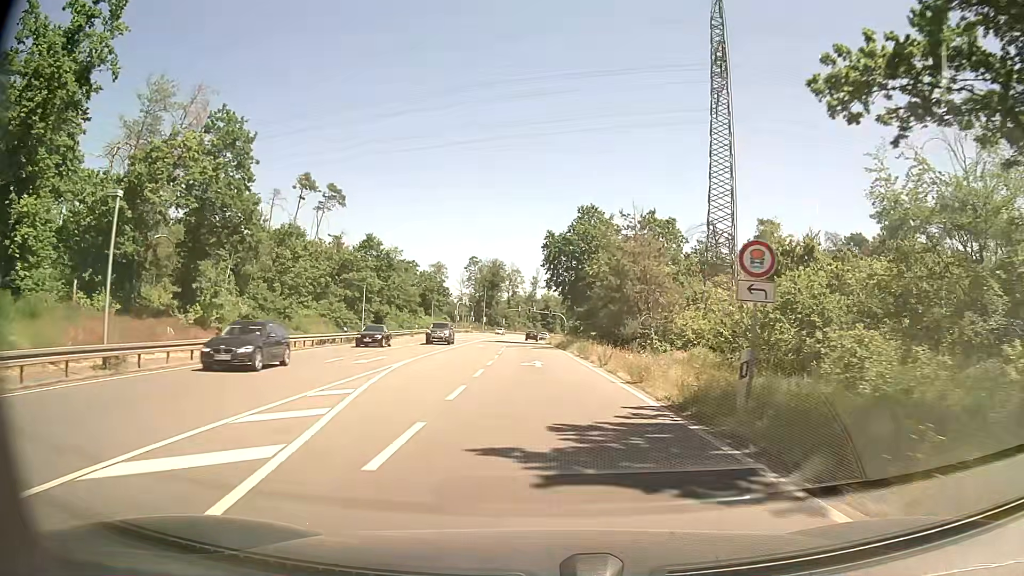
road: primary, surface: asphalt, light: Day
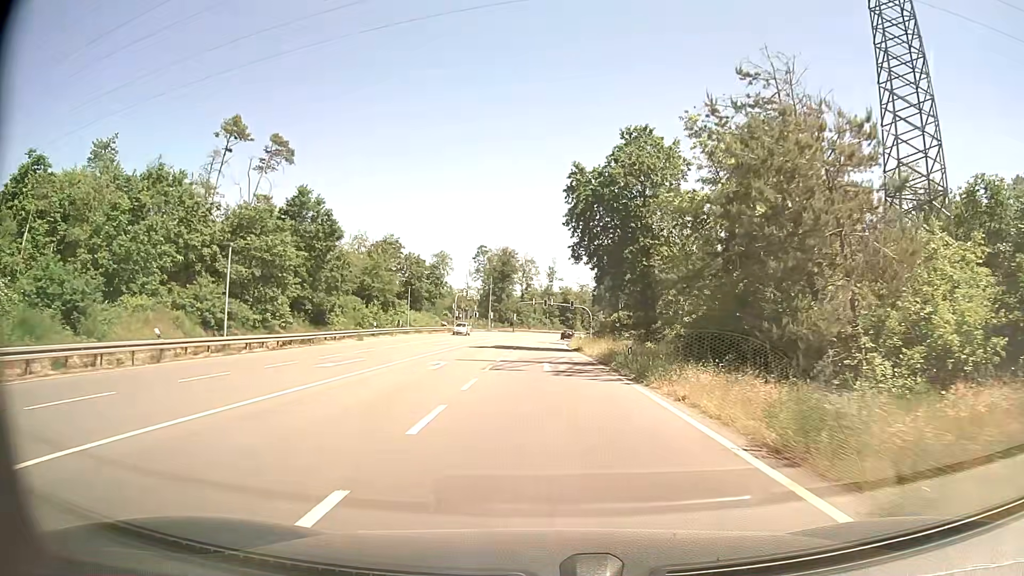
(-0.4, +28.1) m; -1°
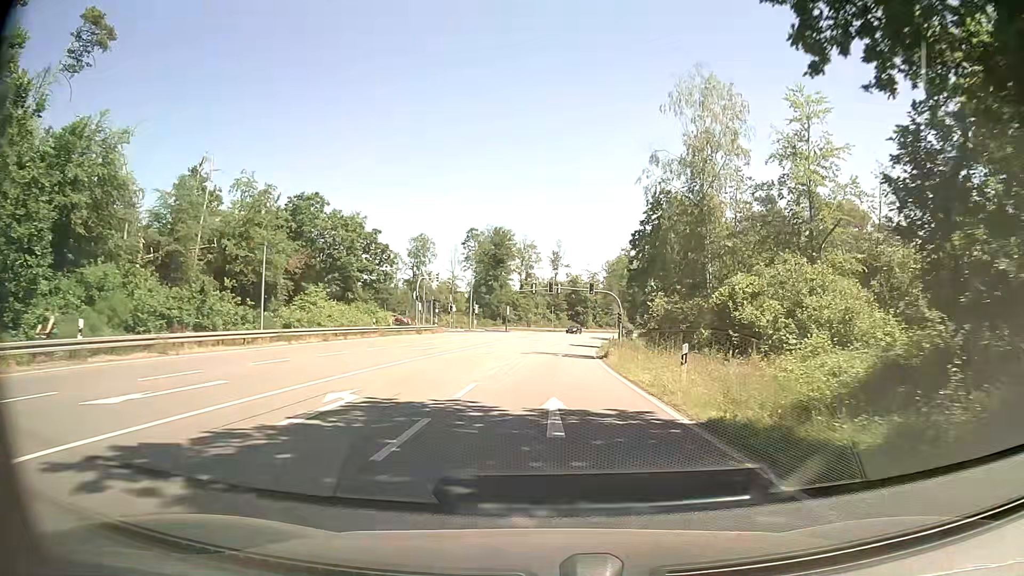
(-0.2, +37.6) m; -1°
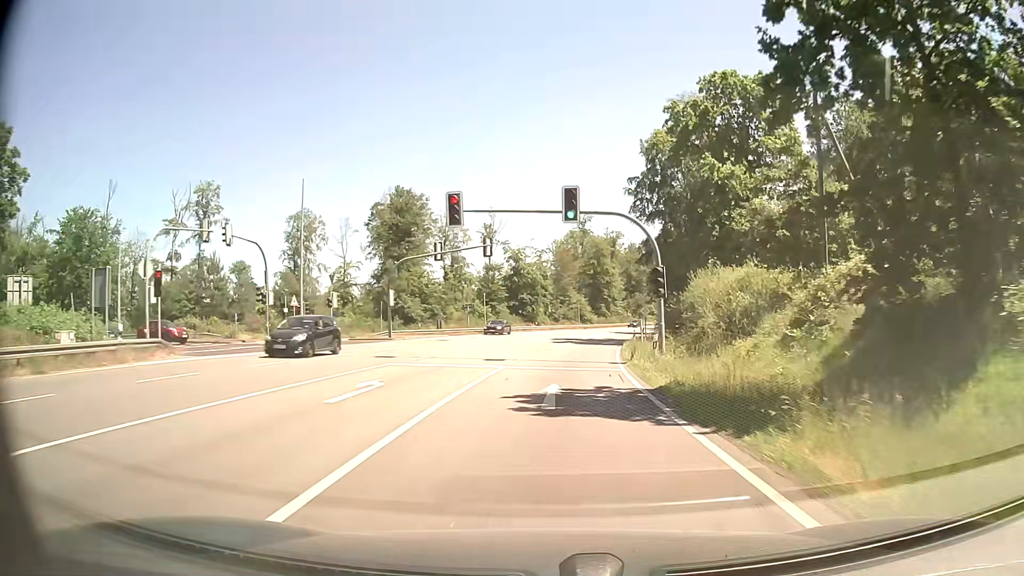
(+1.8, +47.5) m; +5°
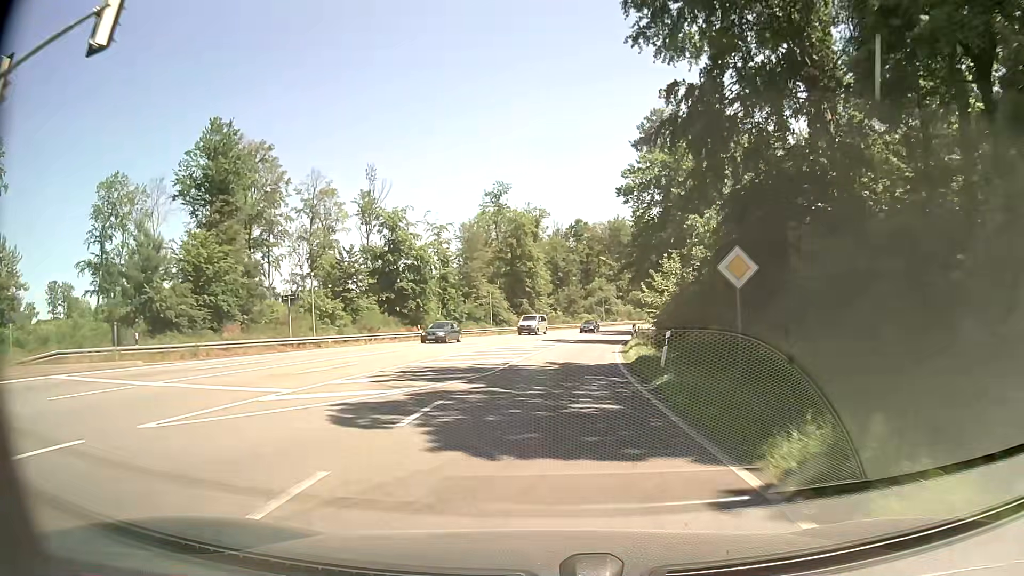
(+2.3, +38.4) m; +7°
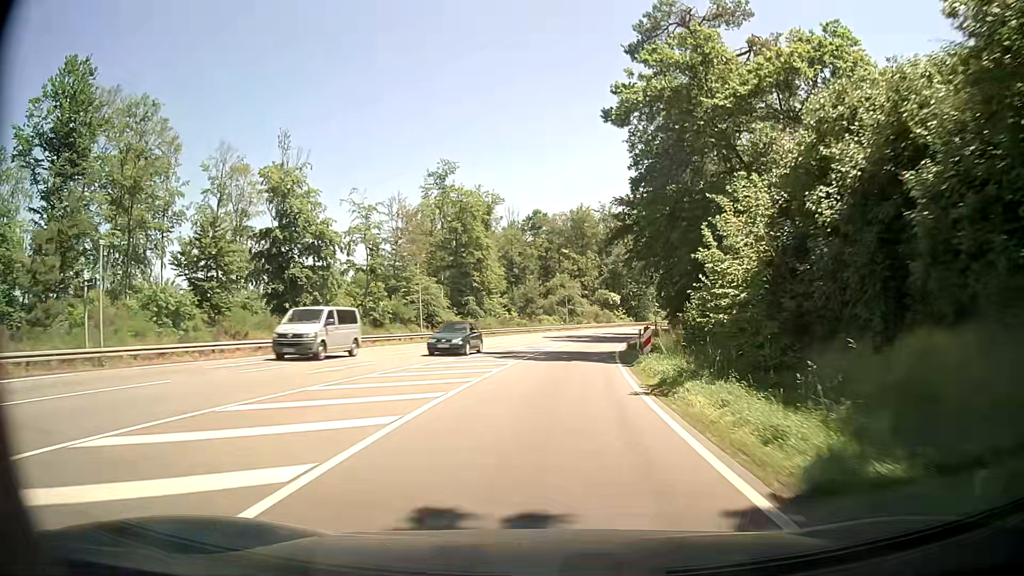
(+0.6, +19.4) m; +4°
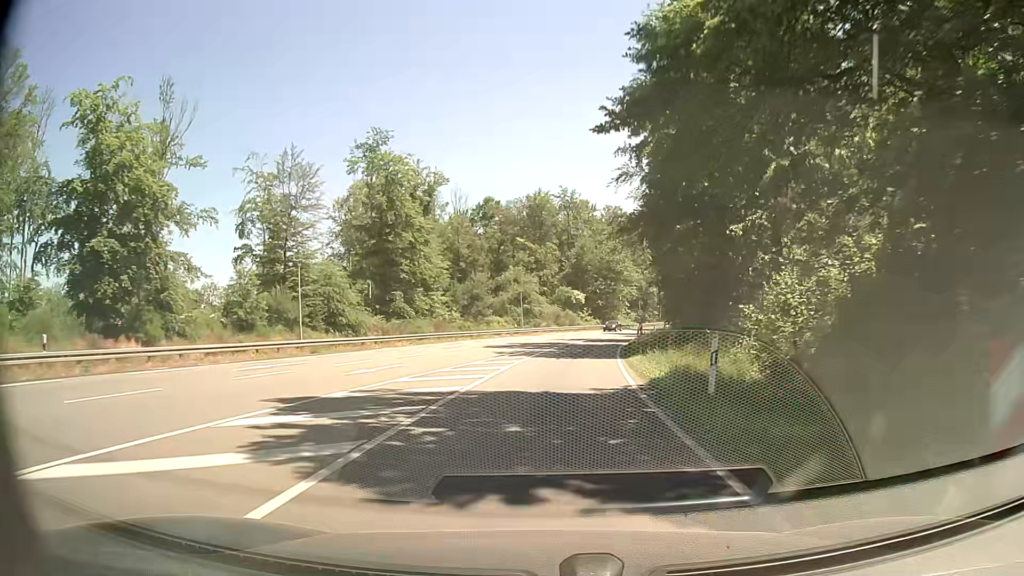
(+0.6, +19.5) m; +4°
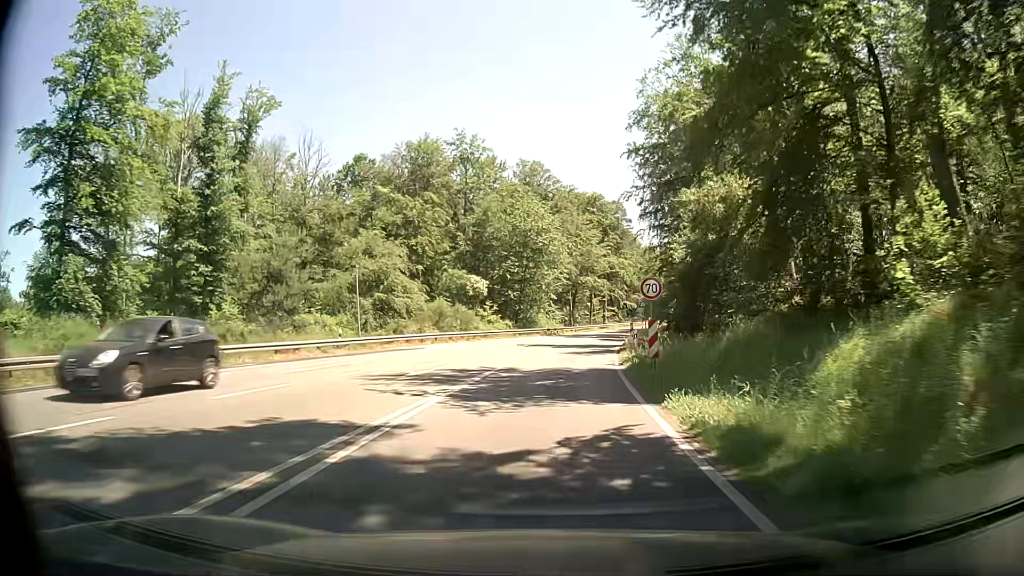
(+2.5, +39.1) m; +7°
(0, +10) (+1, +20) (+1, +30) (+3, +40) (+4, +50) (+6, +60) (+8, +69) (+10, +79) (+13, +89) (+16, +98) m
